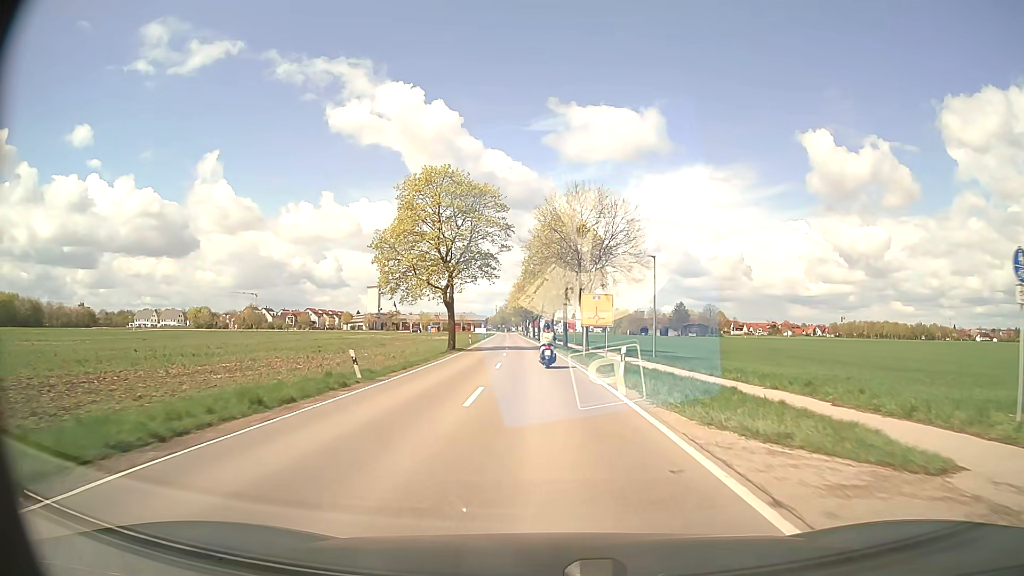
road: secondary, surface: asphalt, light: Day
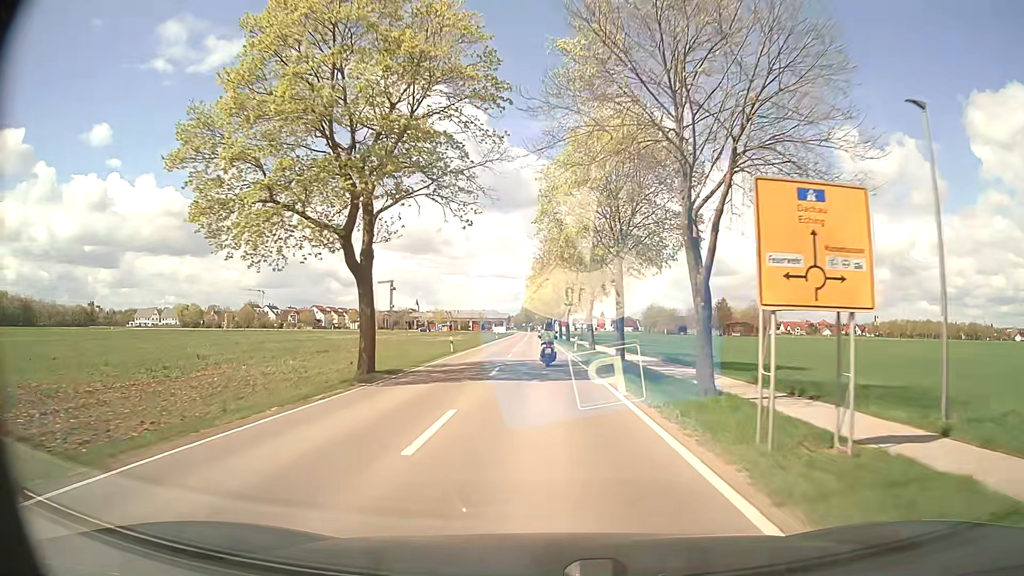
(-0.4, +28.8) m; -2°
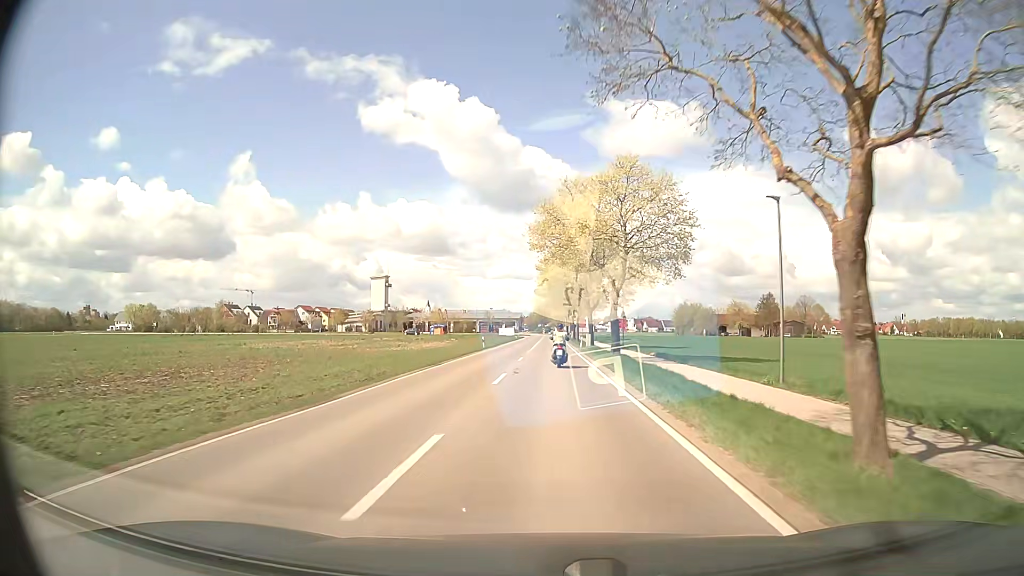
(-0.6, +38.7) m; -2°
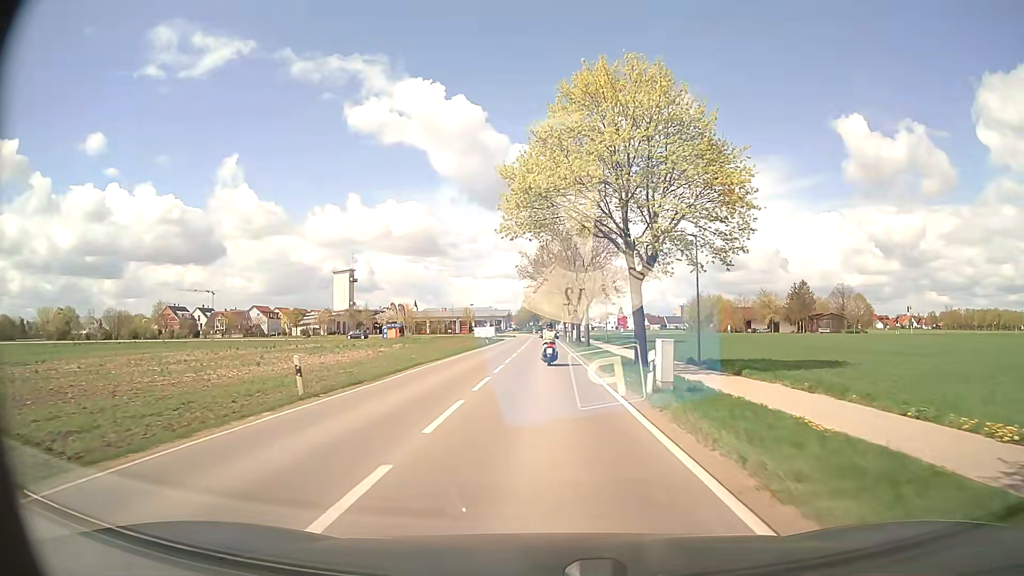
(+0.5, +38.2) m; +1°
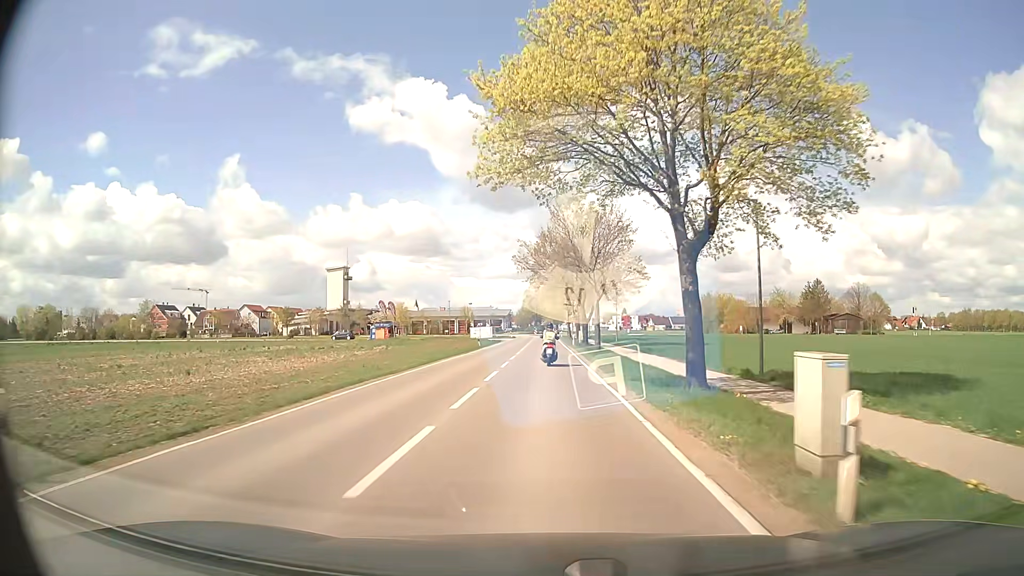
(0.0, +9.3) m; 0°
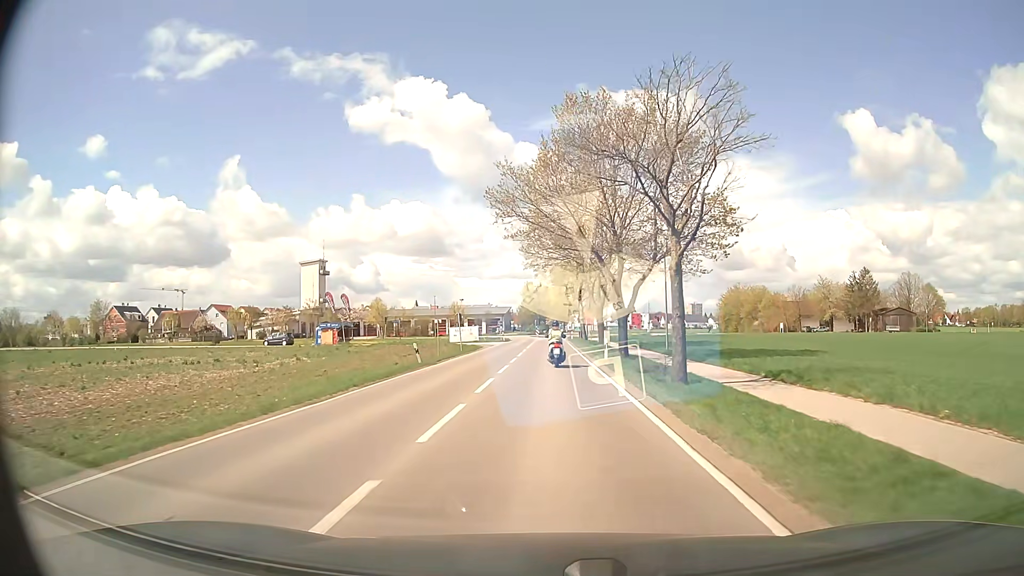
(-0.2, +27.4) m; -1°
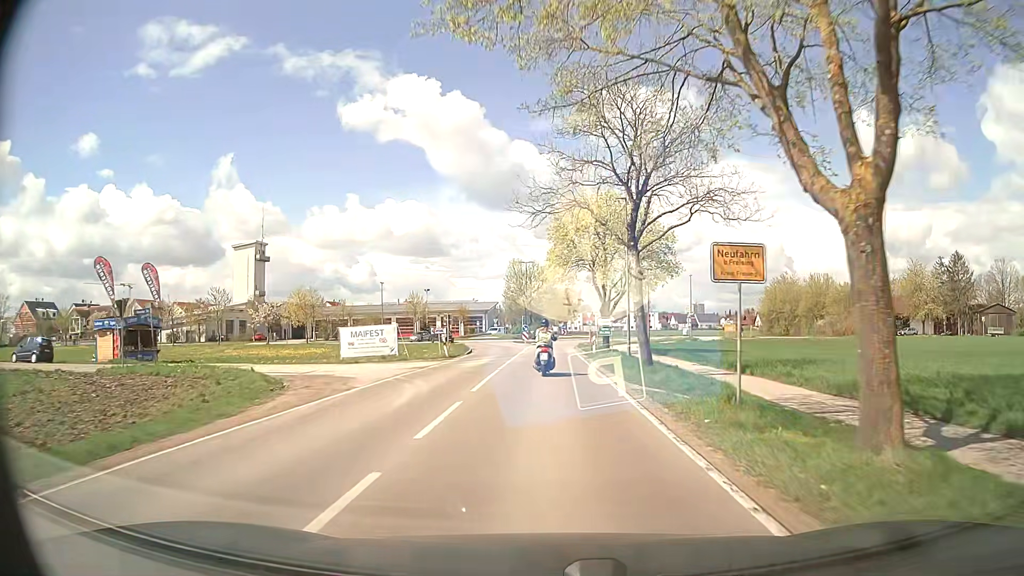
(+0.3, +41.6) m; +1°
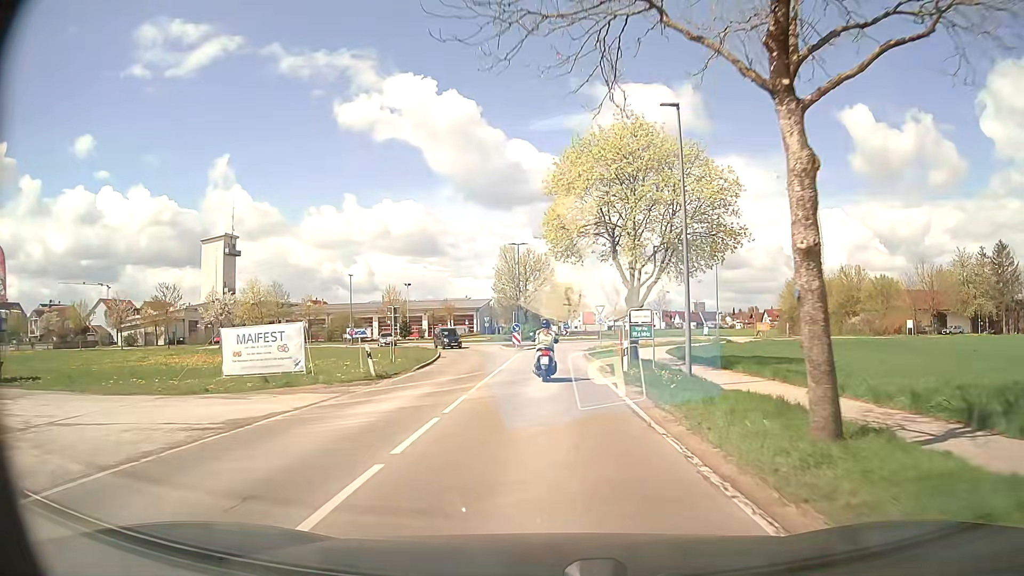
(-0.2, +14.8) m; -1°
(0, +10) (0, +20) (0, +30) (0, +40) (+1, +50) (+5, +59) (+11, +67) (+13, +77) (+10, +86) (+4, +94) m
